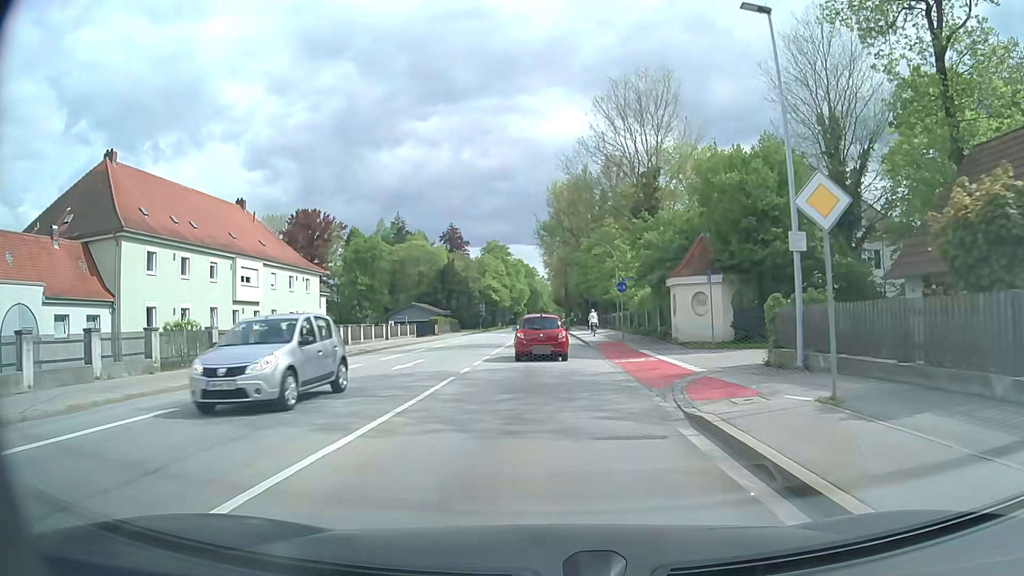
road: secondary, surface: asphalt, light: Day
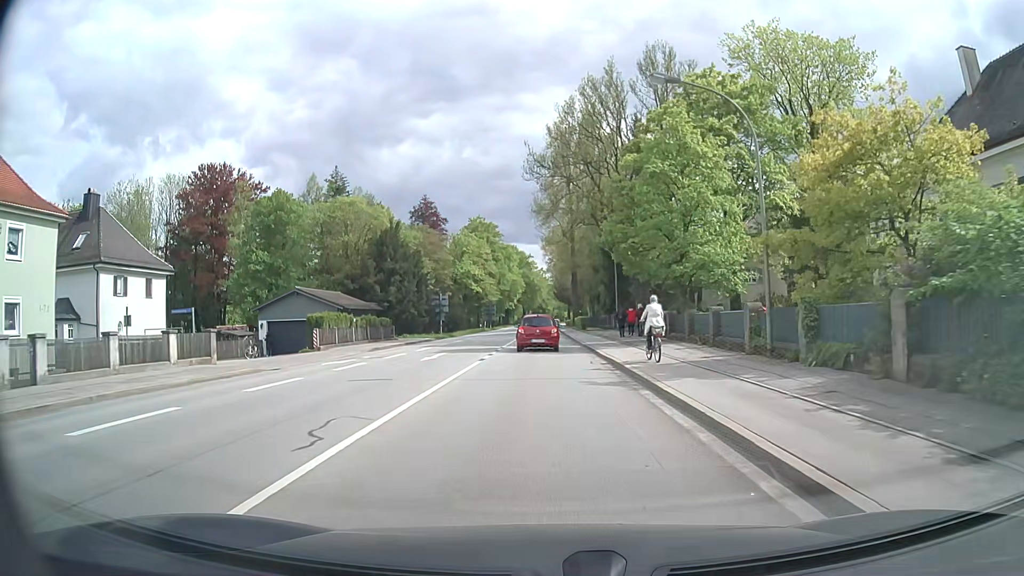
(0.0, +36.6) m; 0°
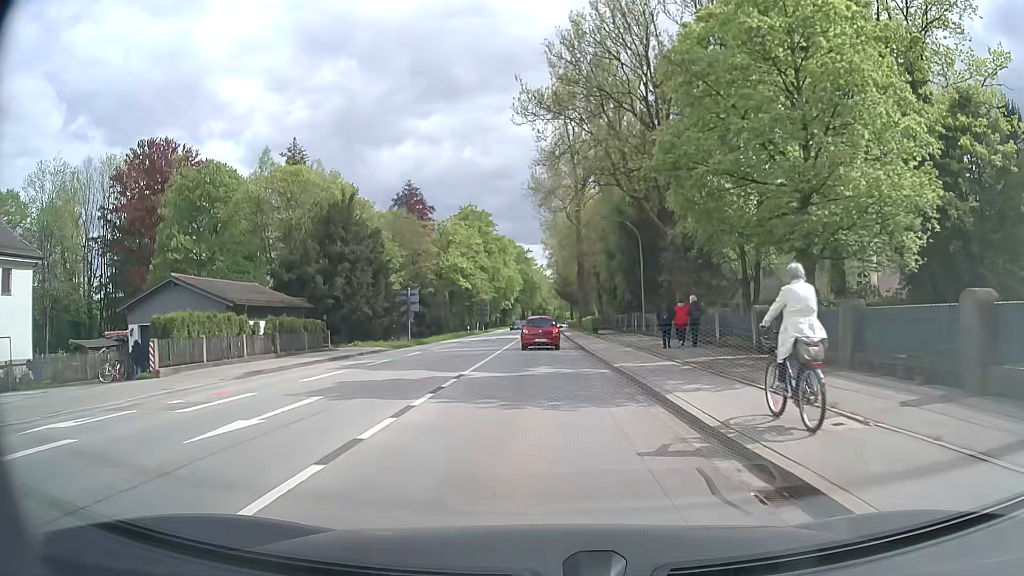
(-0.1, +15.2) m; 0°
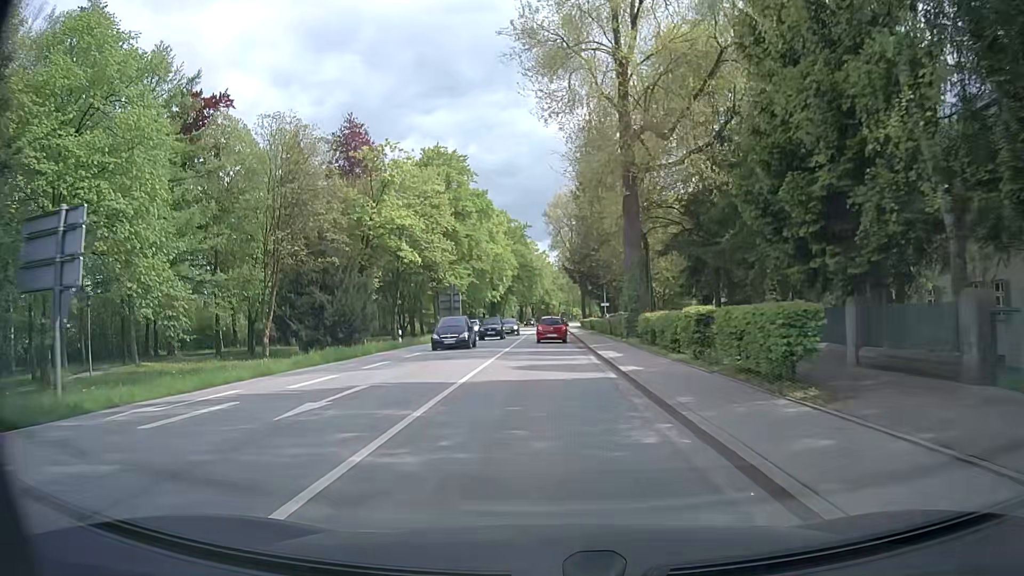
(-0.1, +38.1) m; 0°
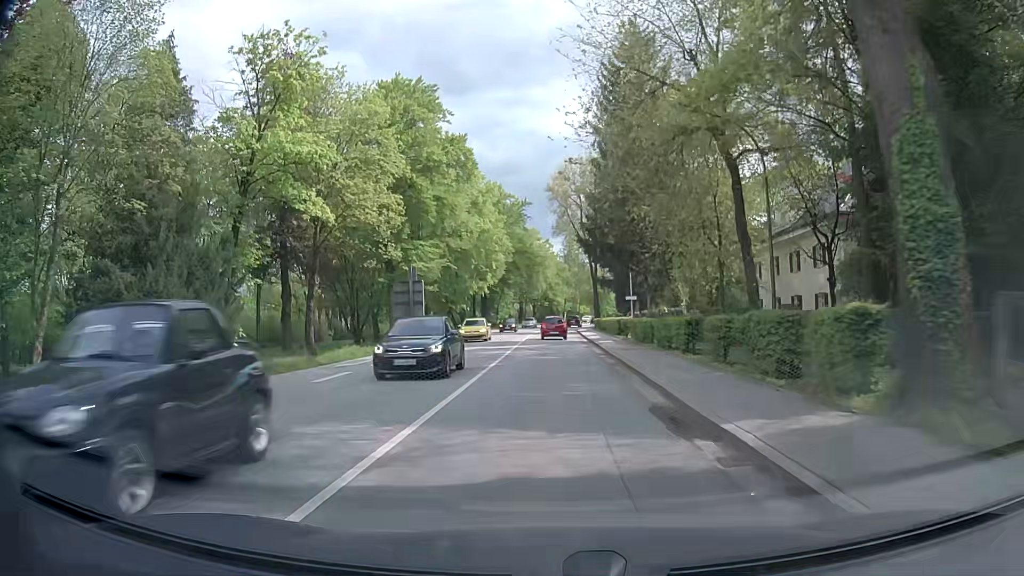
(-0.1, +22.6) m; -1°
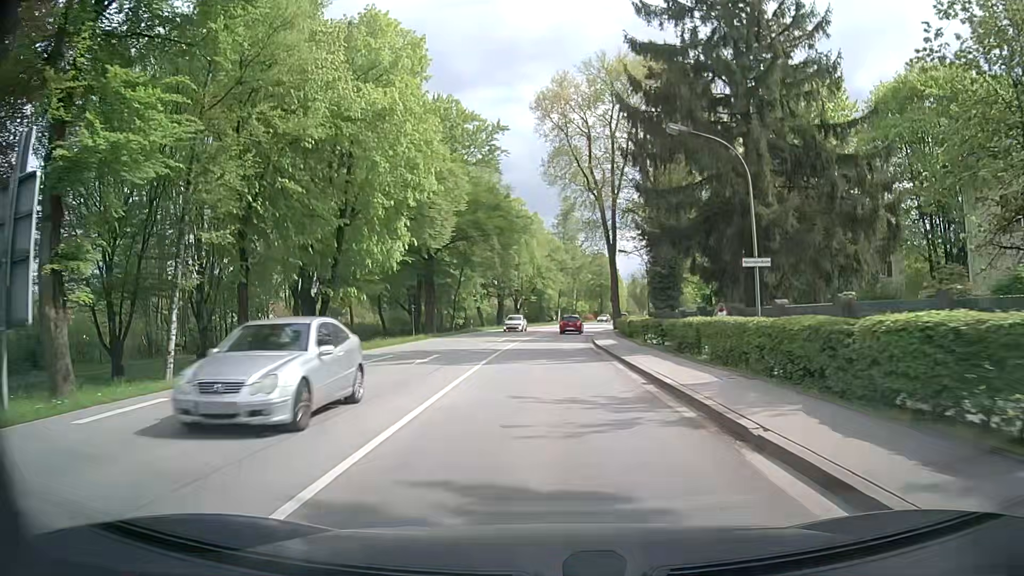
(+0.7, +37.5) m; +1°
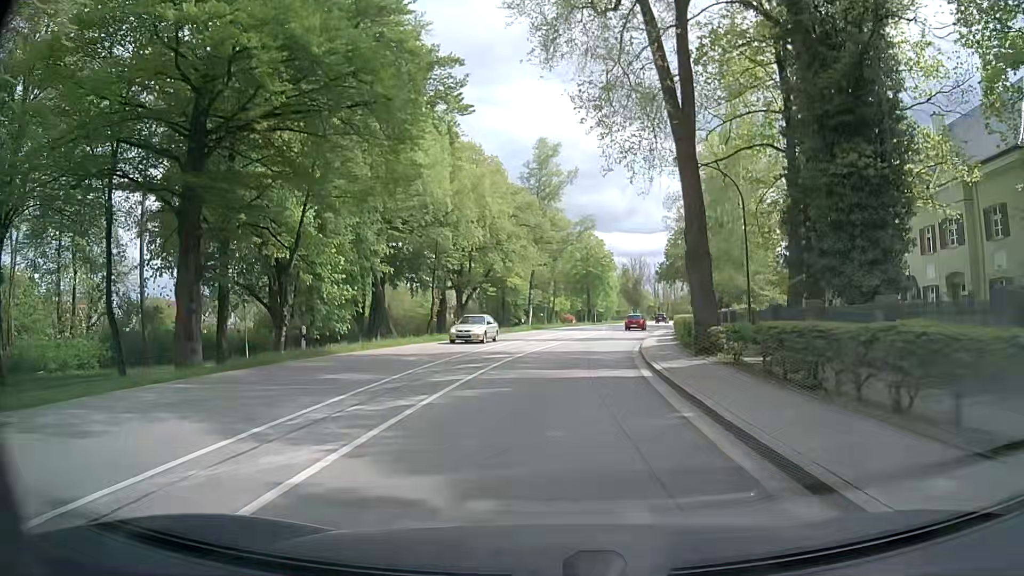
(+0.6, +37.3) m; +2°
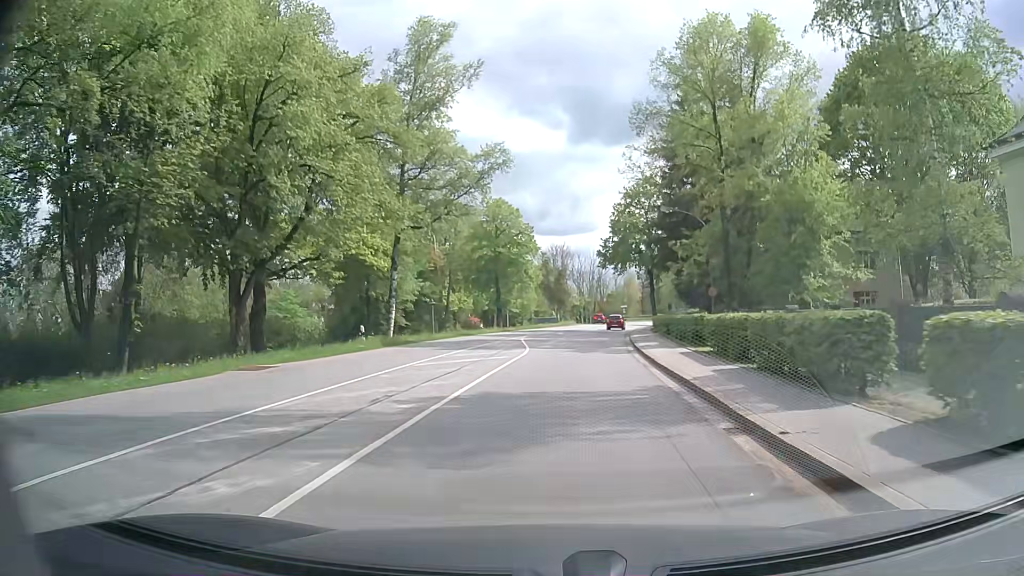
(+1.8, +29.6) m; +7°
(0, +10) (0, +20) (+1, +30) (+1, +40) (+1, +50) (+2, +60) (+4, +70) (+6, +80) (+8, +89) (+10, +99) m
